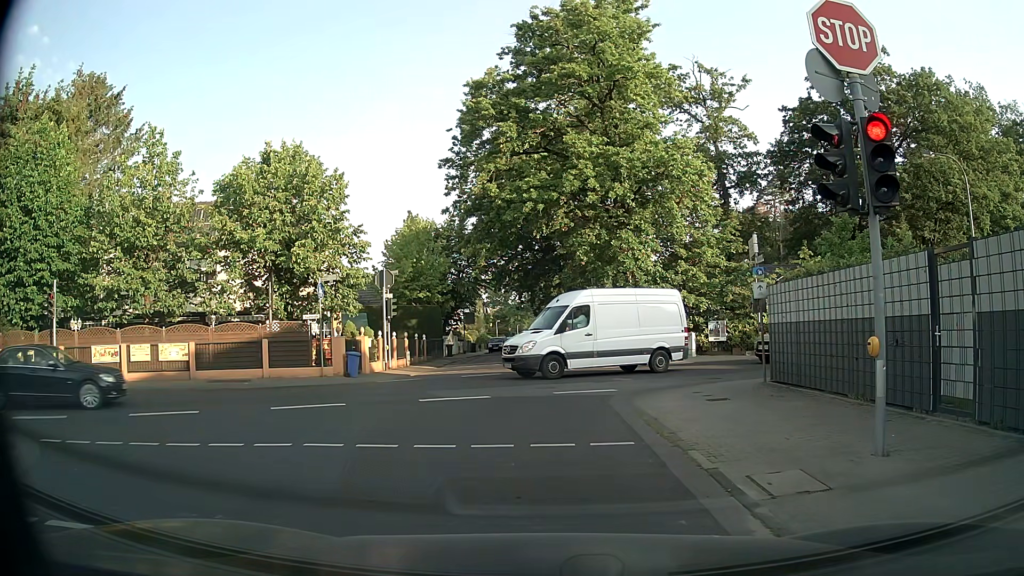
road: residential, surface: asphalt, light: Day
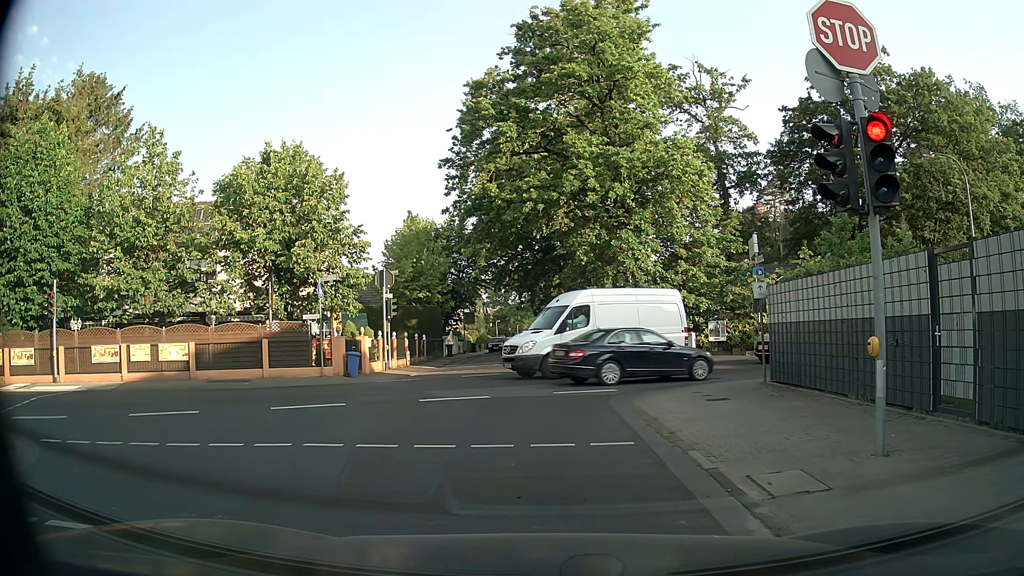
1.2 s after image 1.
(0.0, 0.0) m; 0°
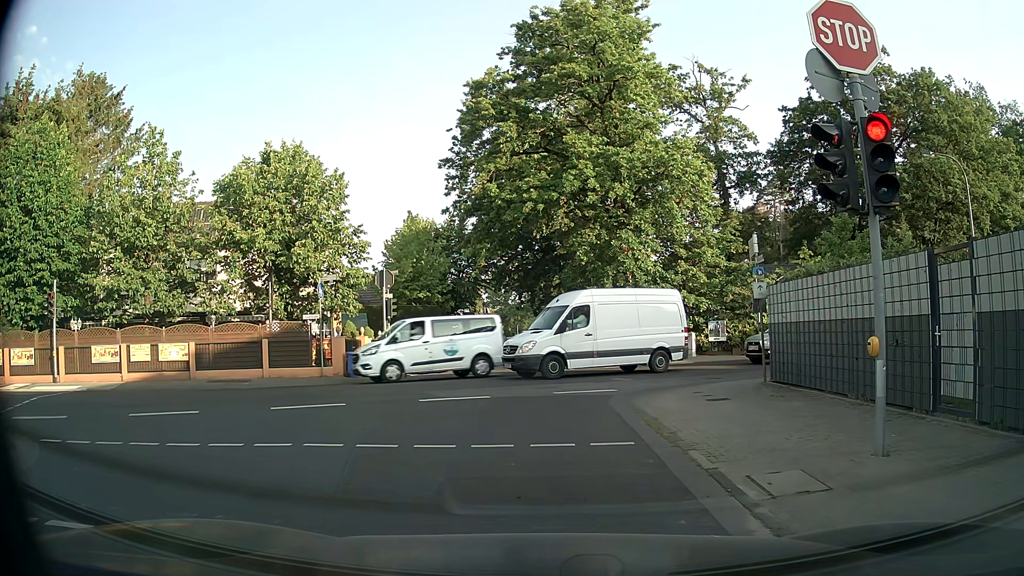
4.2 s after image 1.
(0.0, 0.0) m; 0°
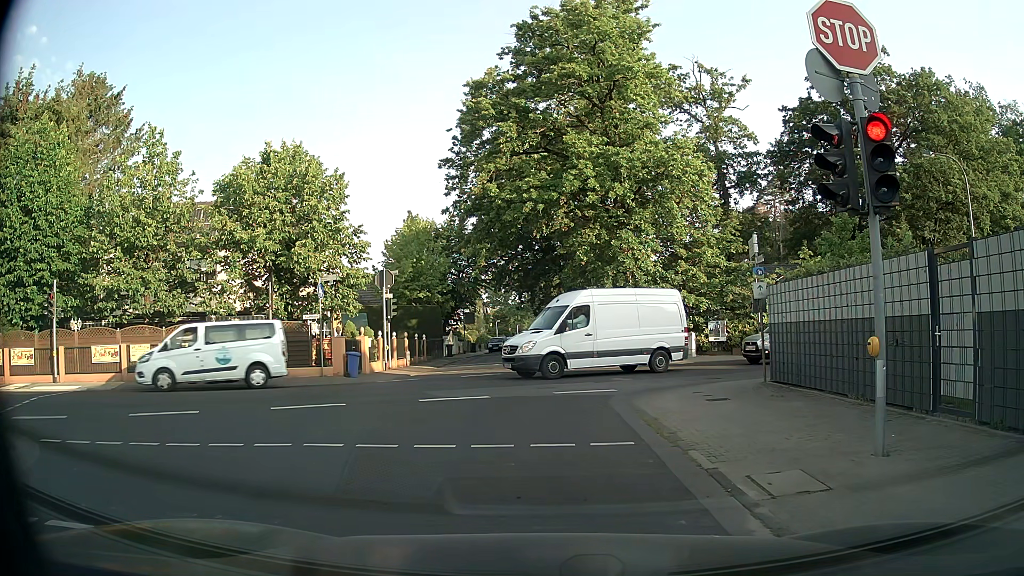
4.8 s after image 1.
(0.0, 0.0) m; 0°
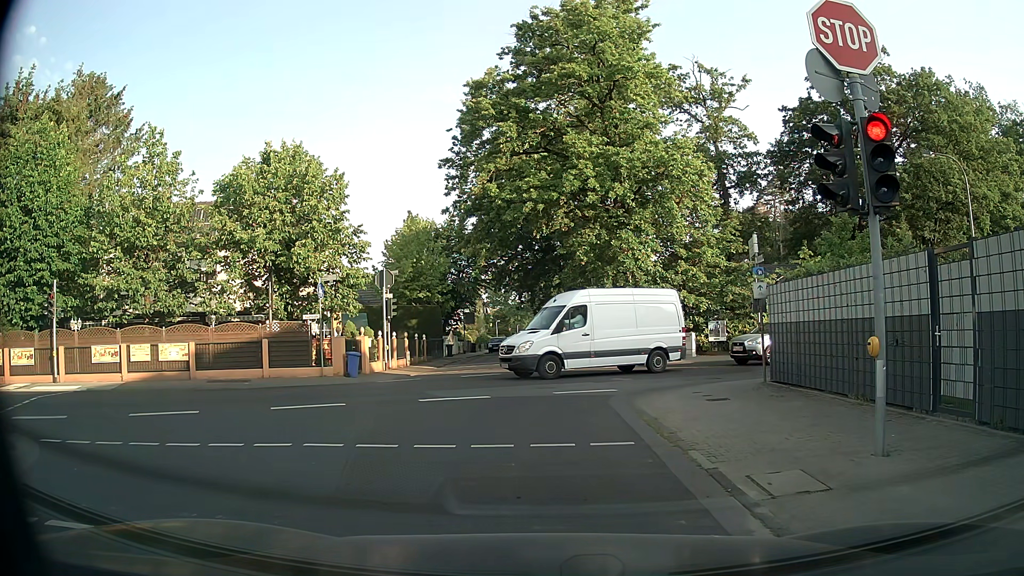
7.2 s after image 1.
(0.0, 0.0) m; 0°
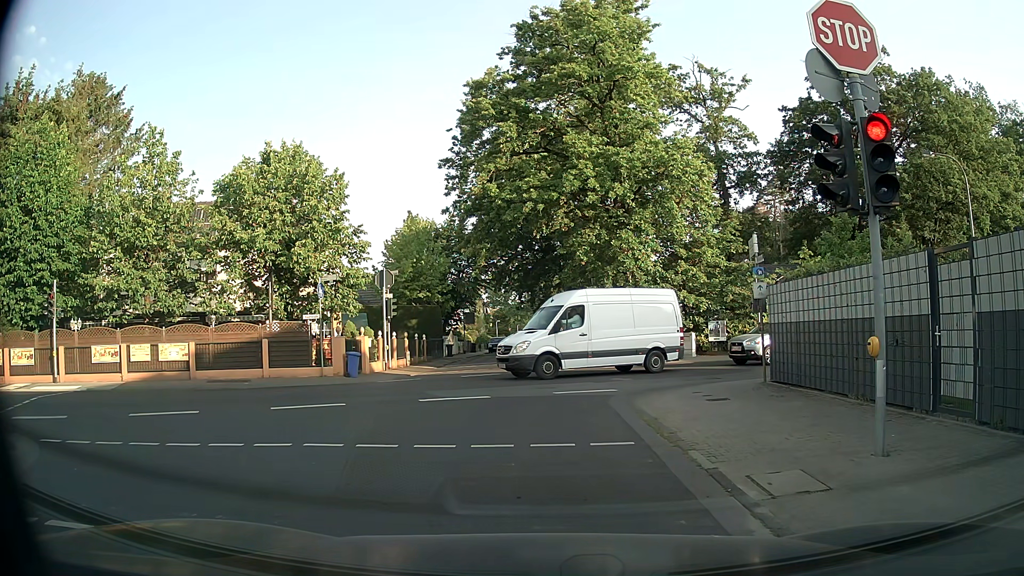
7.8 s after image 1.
(0.0, 0.0) m; 0°
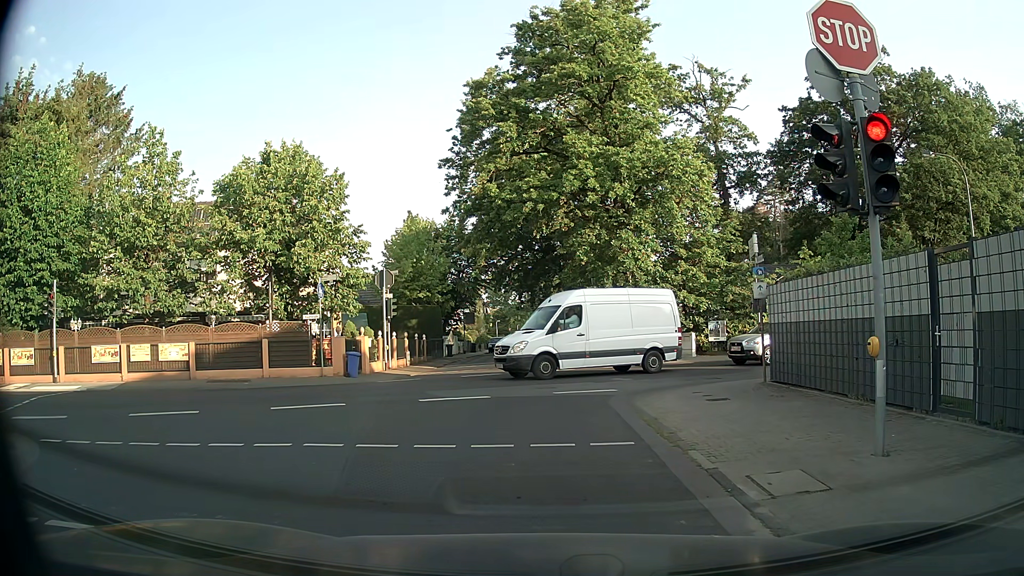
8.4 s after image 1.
(0.0, 0.0) m; 0°
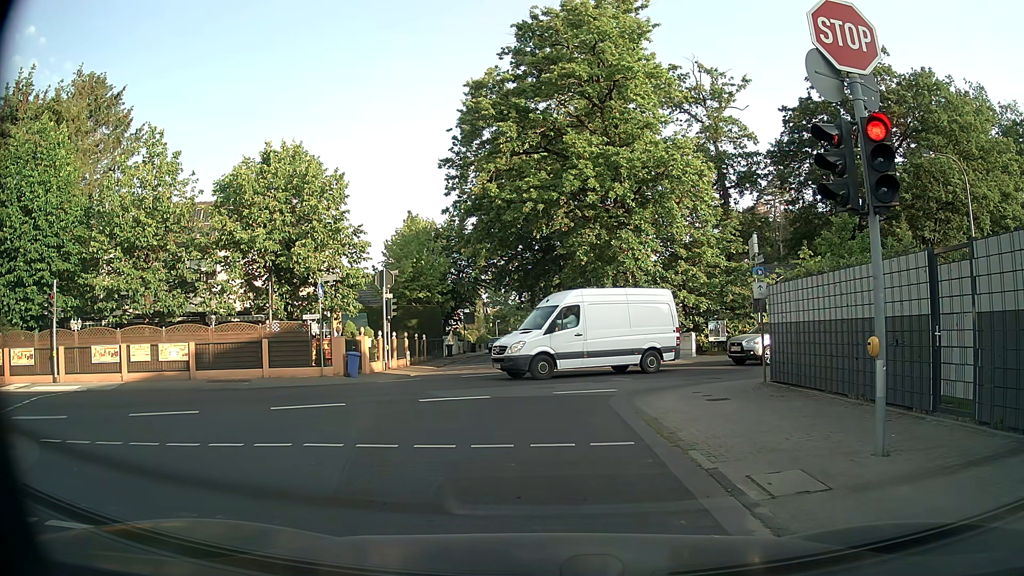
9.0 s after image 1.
(0.0, 0.0) m; 0°
